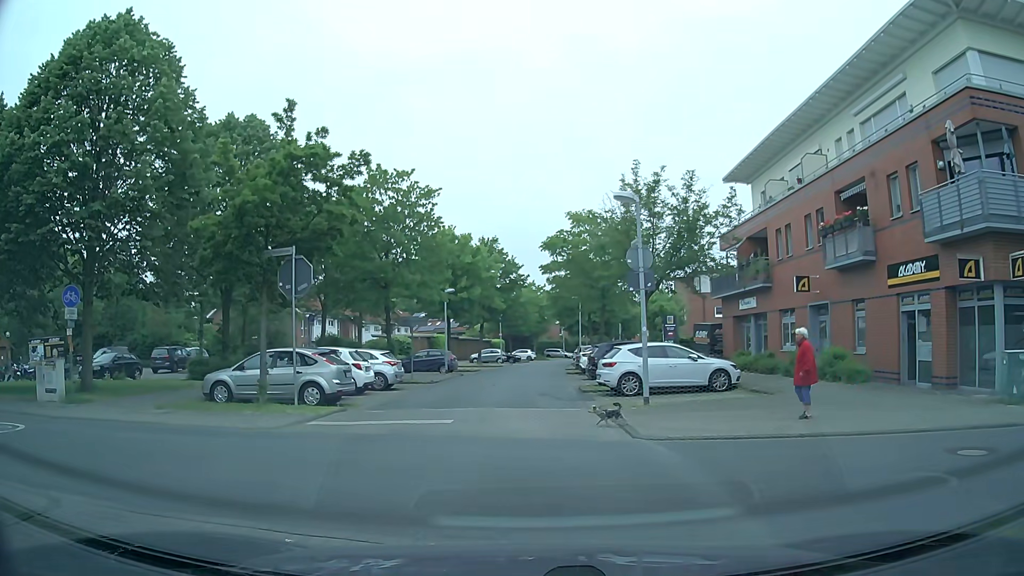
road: residential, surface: asphalt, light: Day
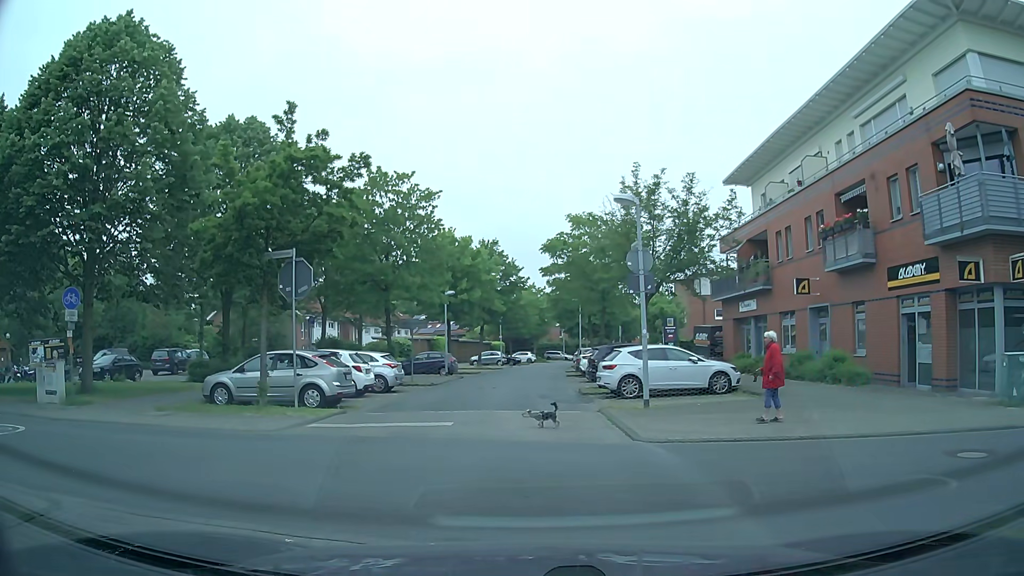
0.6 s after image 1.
(0.0, 0.0) m; 0°
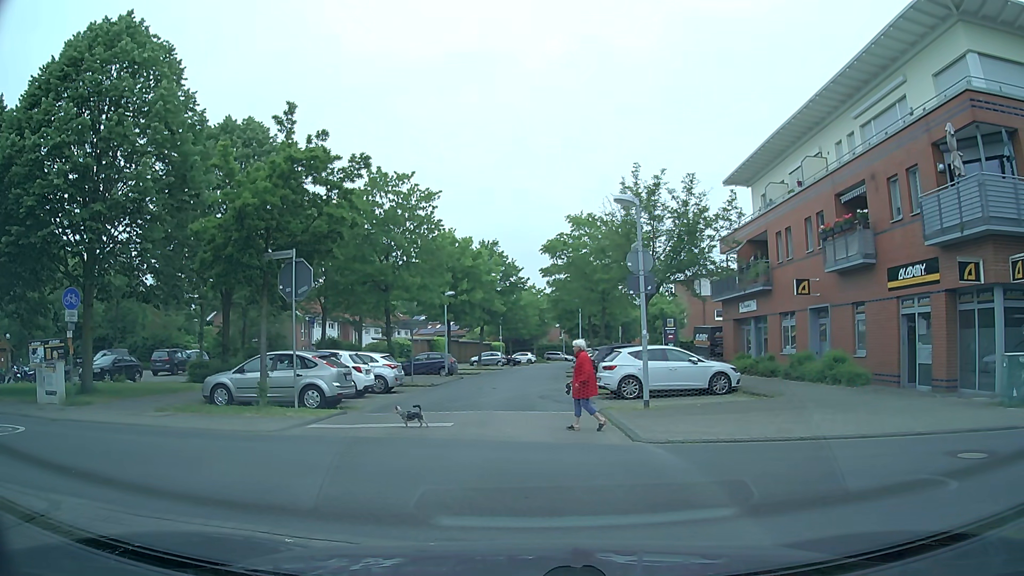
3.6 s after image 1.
(0.0, +0.1) m; 0°
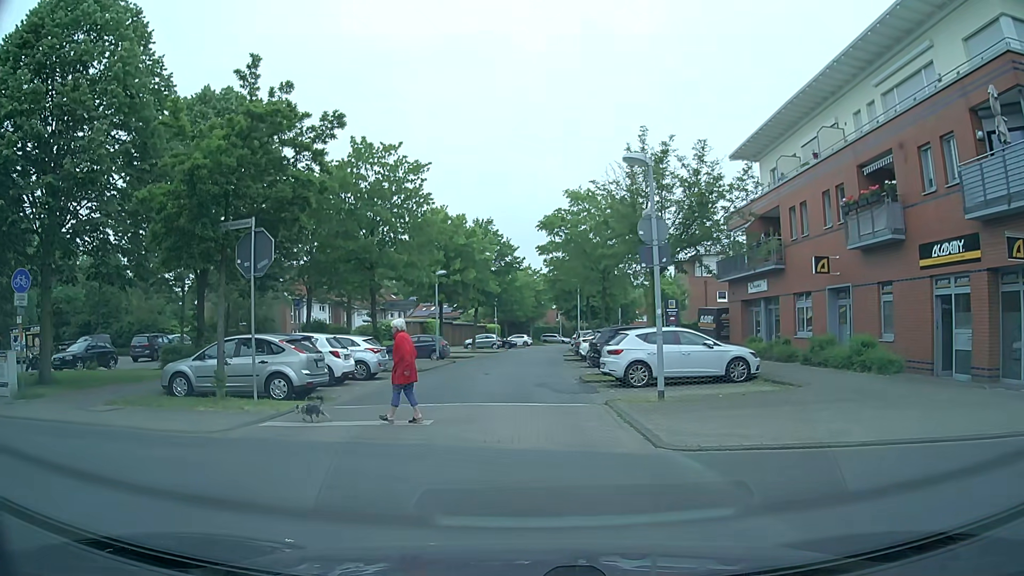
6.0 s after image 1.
(0.0, +2.1) m; 0°
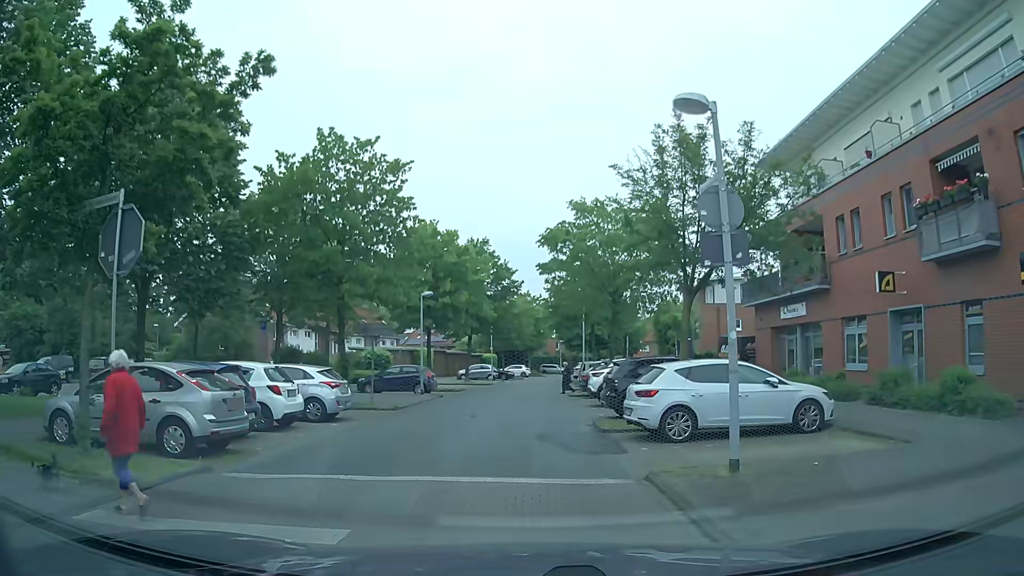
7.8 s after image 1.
(-0.2, +5.0) m; -1°
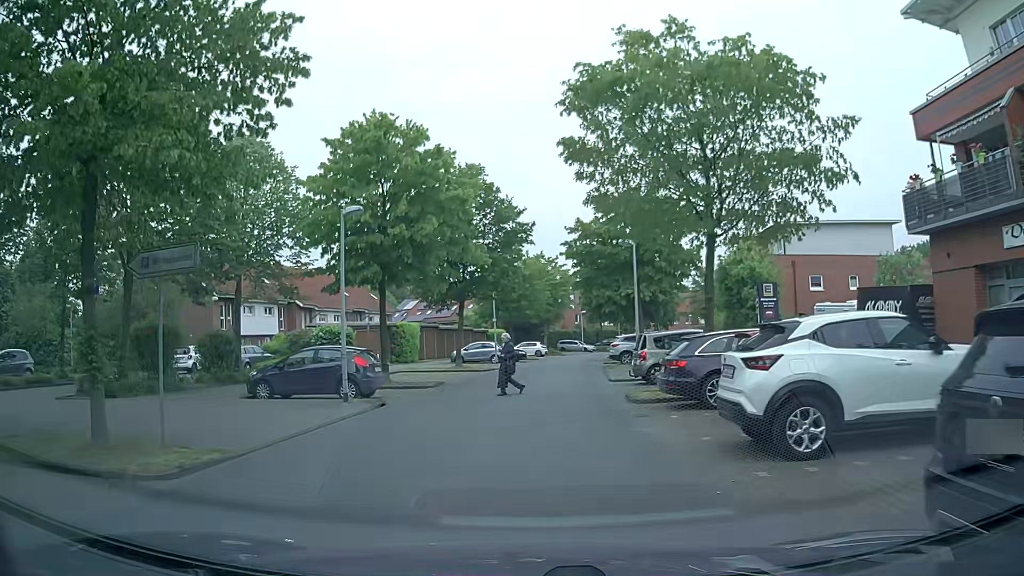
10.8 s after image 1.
(-0.5, +15.1) m; -2°
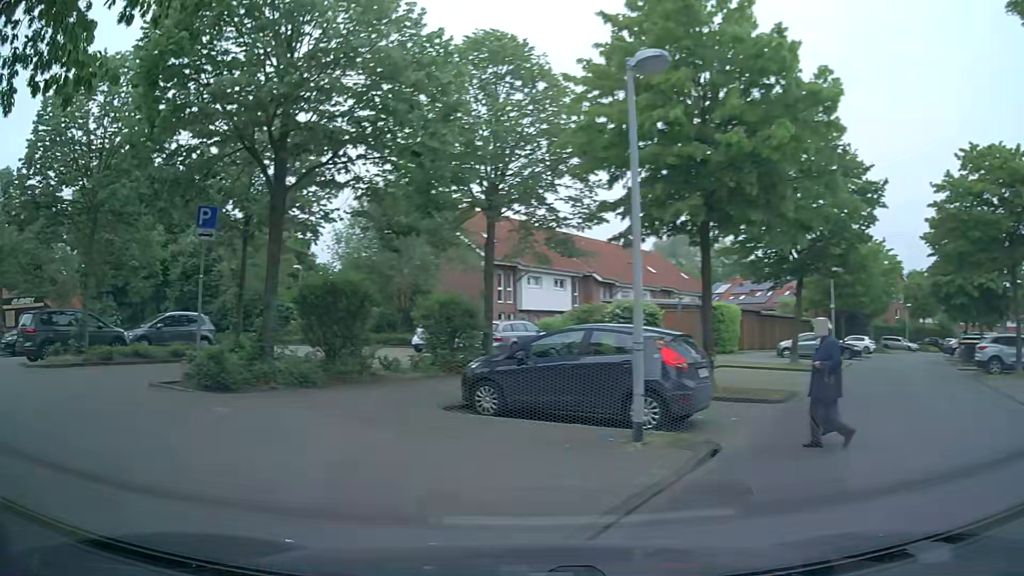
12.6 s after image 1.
(-1.4, +8.4) m; -26°
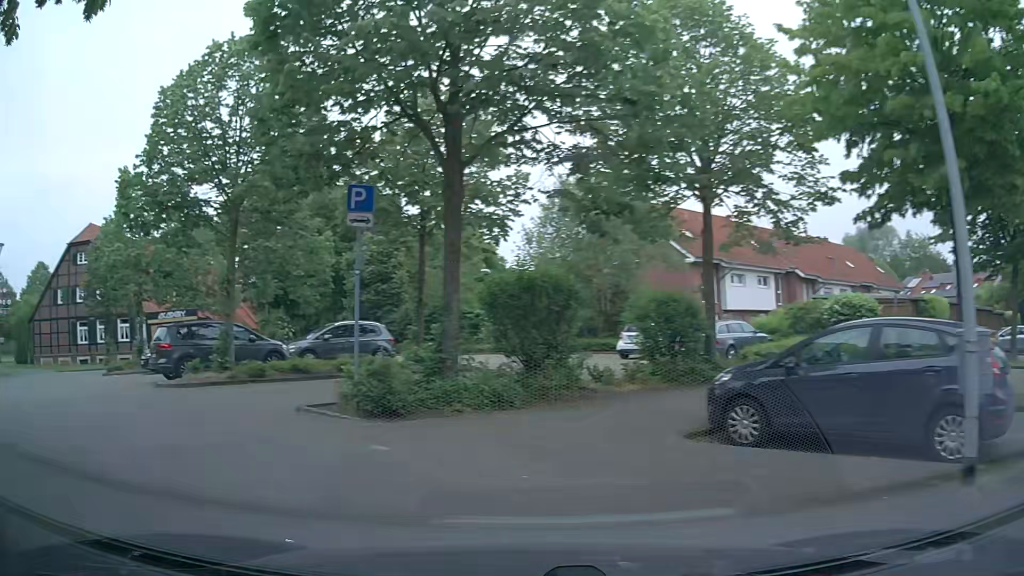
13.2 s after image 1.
(-0.3, +2.7) m; -14°
